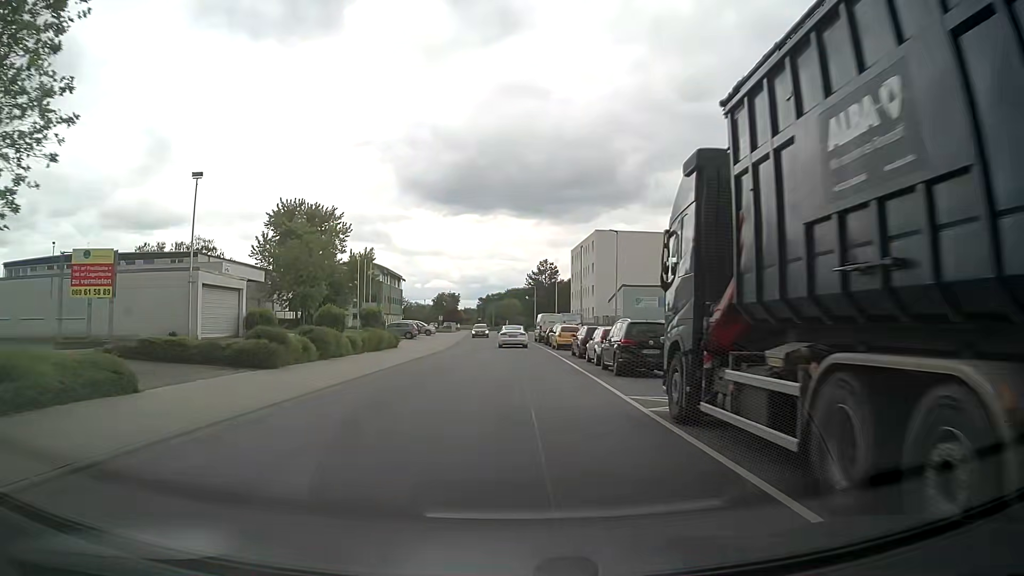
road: unclassified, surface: asphalt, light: Day
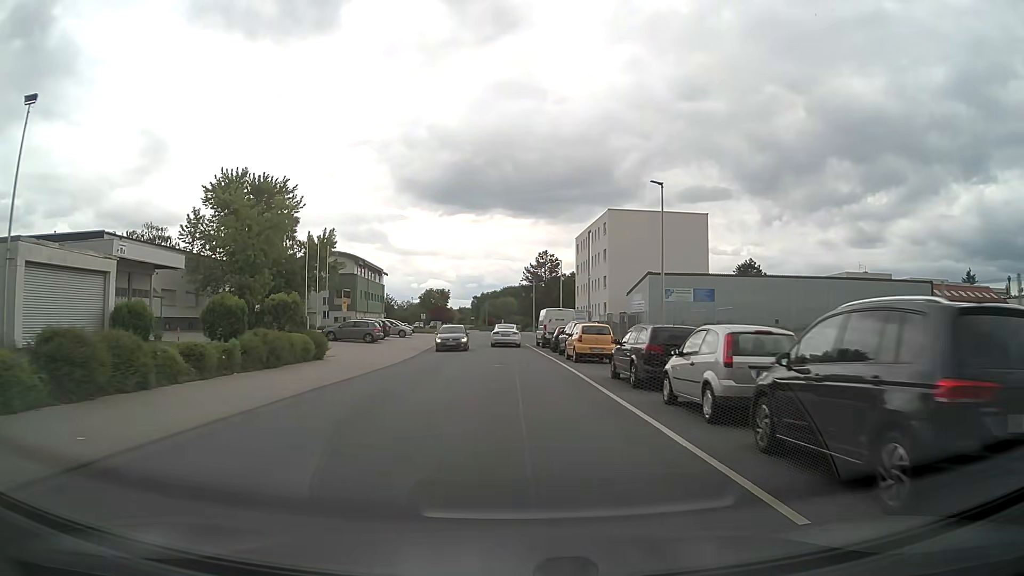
(+0.1, +15.2) m; 0°
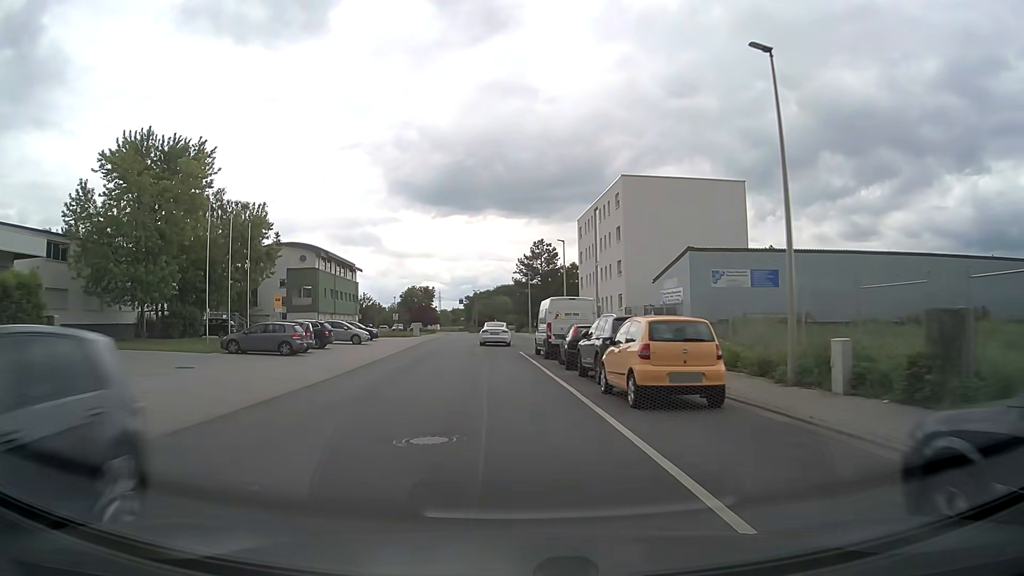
(+0.4, +15.4) m; +1°
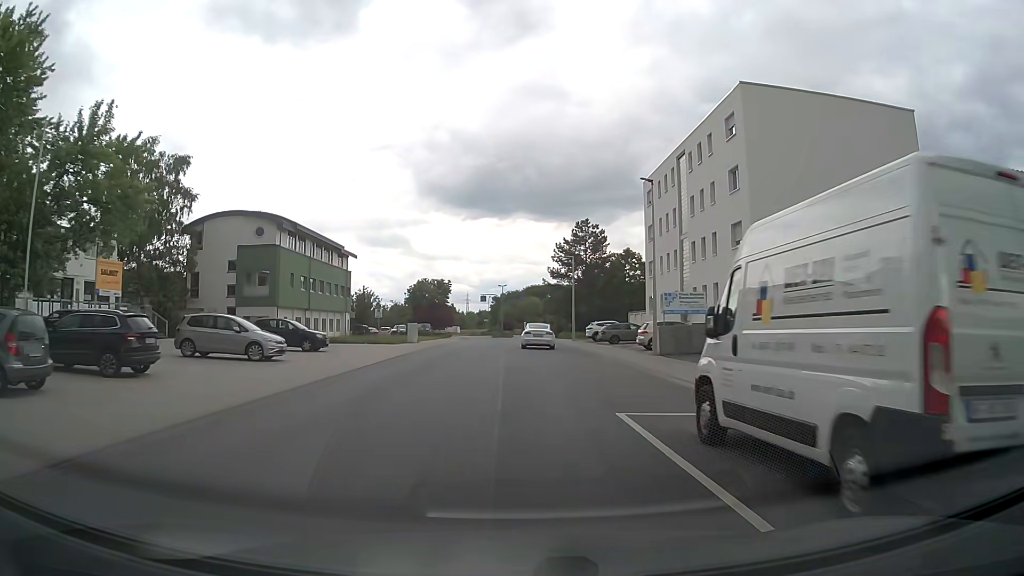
(-1.0, +23.4) m; -3°
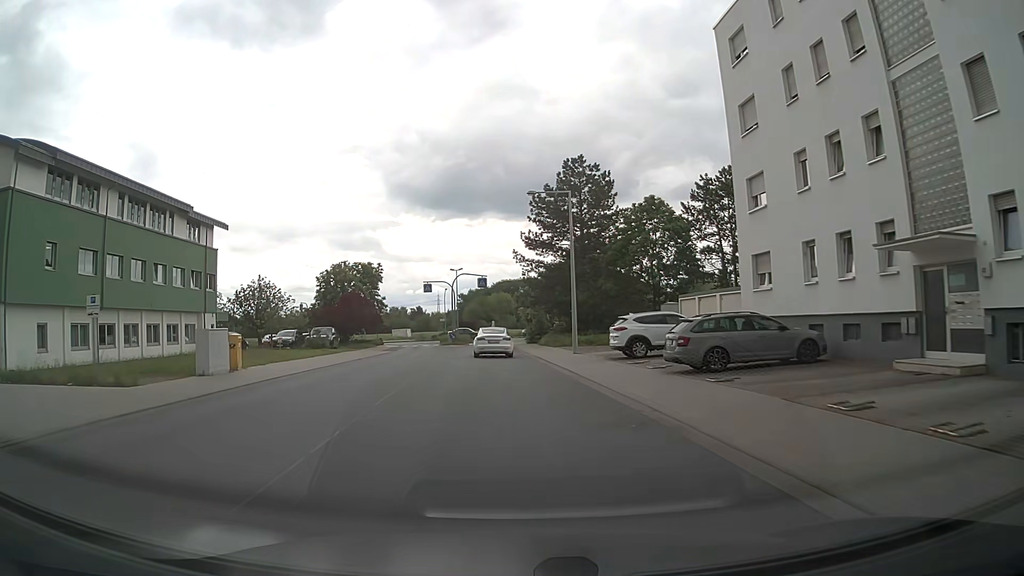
(+1.2, +30.8) m; +3°
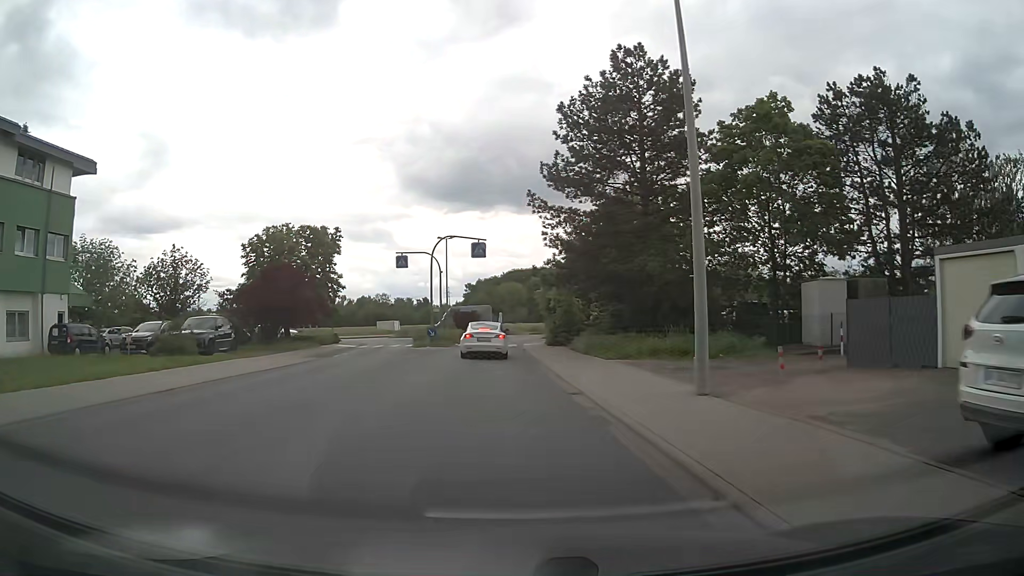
(-0.3, +21.0) m; -1°
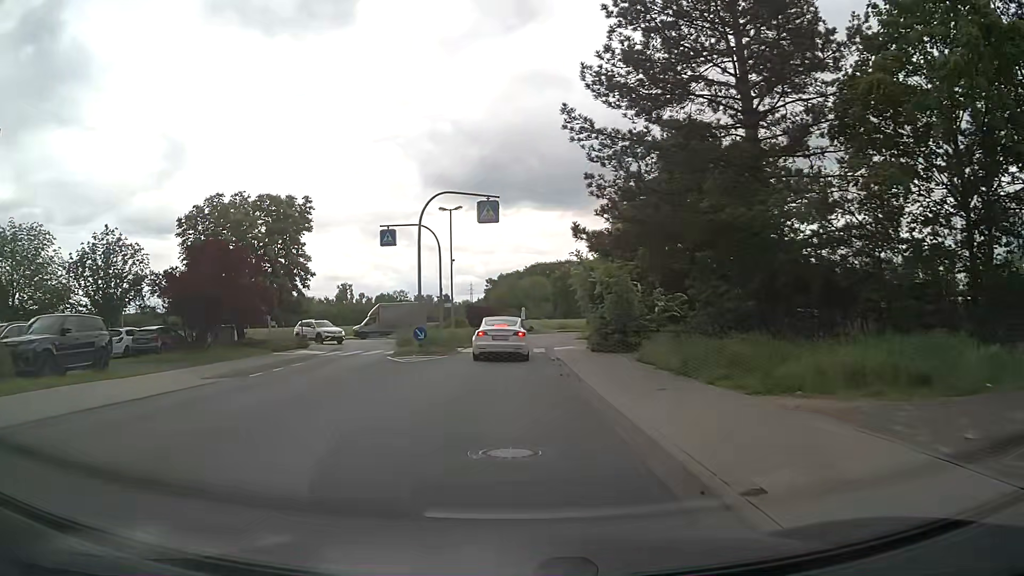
(-0.2, +12.0) m; -2°
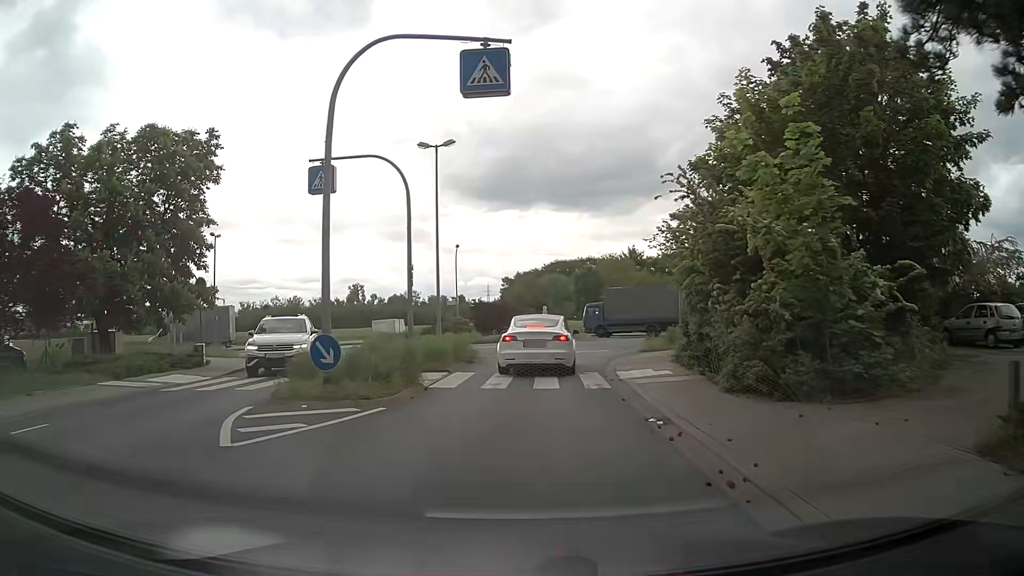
(-0.2, +14.5) m; -1°
